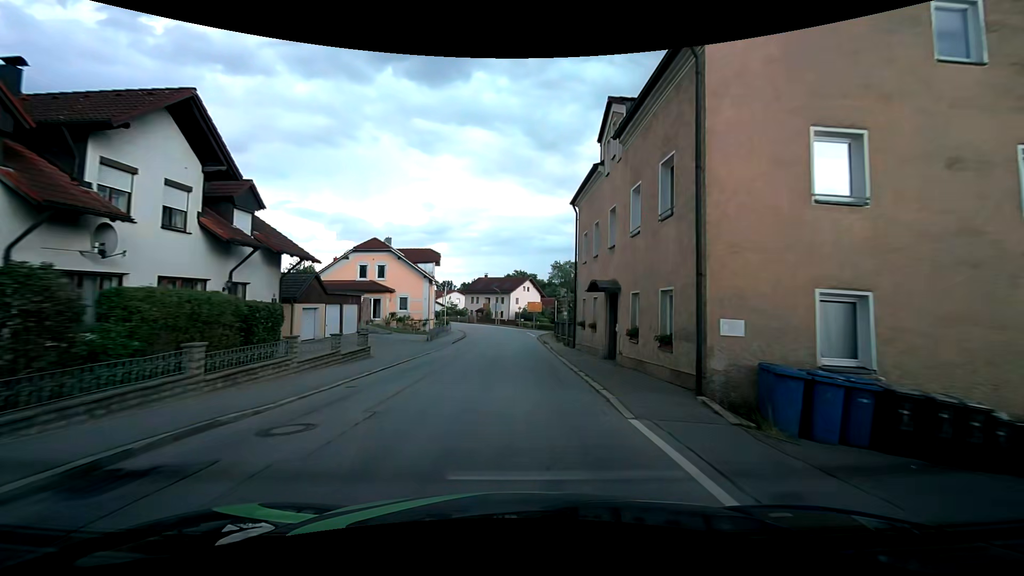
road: secondary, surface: asphalt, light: Day
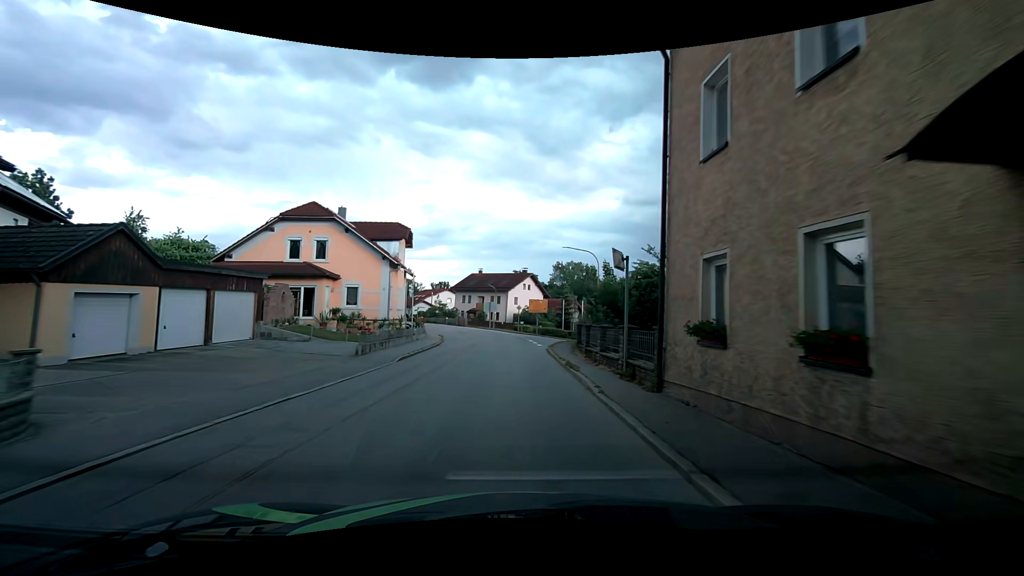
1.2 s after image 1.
(0.0, +14.8) m; 0°
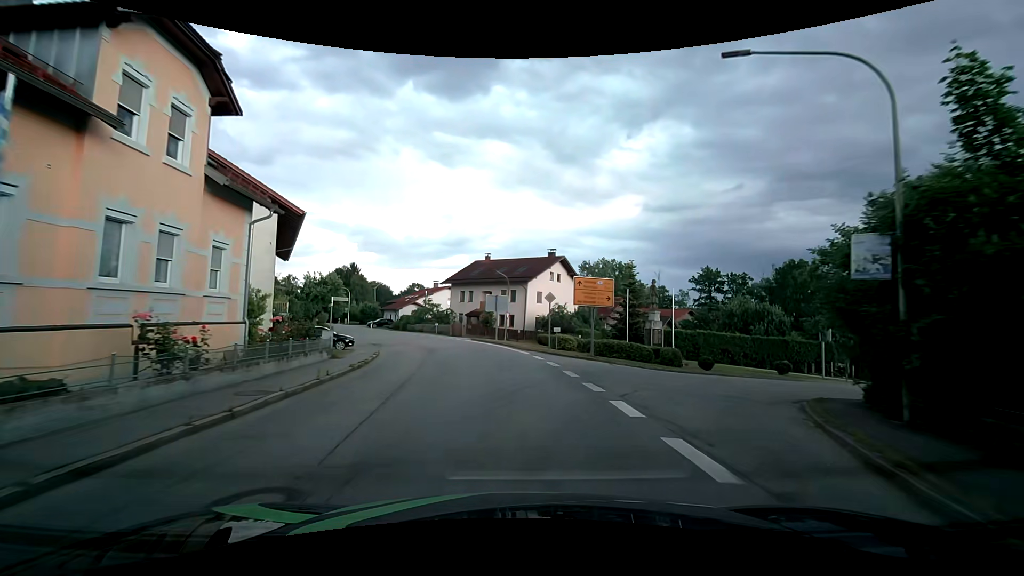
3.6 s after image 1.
(-0.3, +28.3) m; -2°
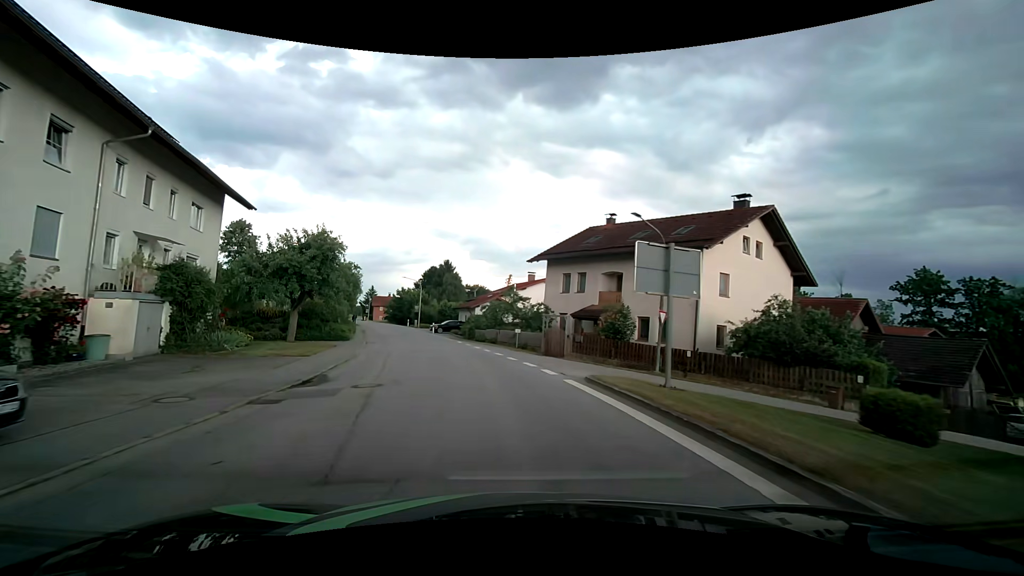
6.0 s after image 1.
(-2.2, +26.7) m; -12°
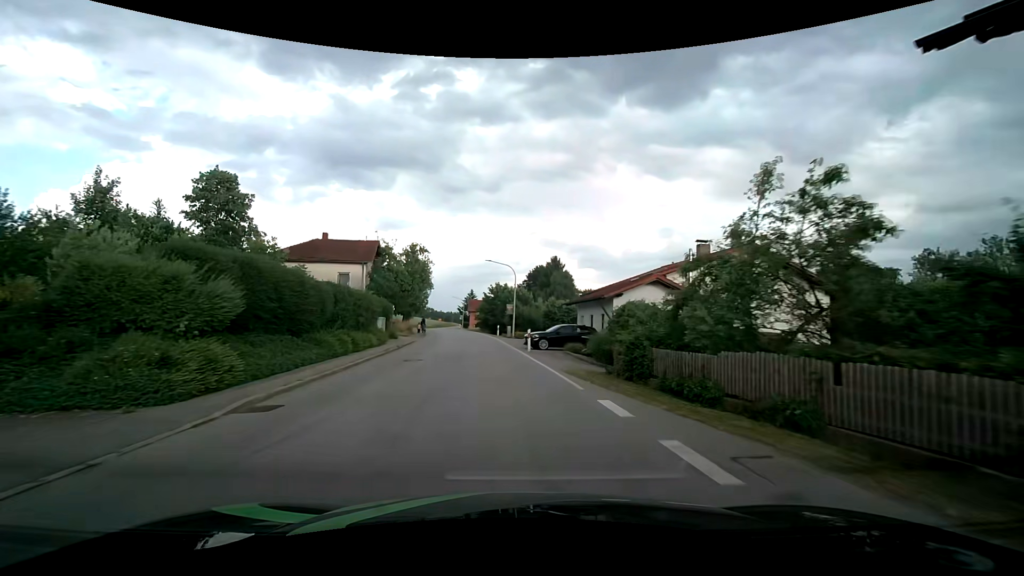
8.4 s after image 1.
(-3.5, +27.3) m; -12°
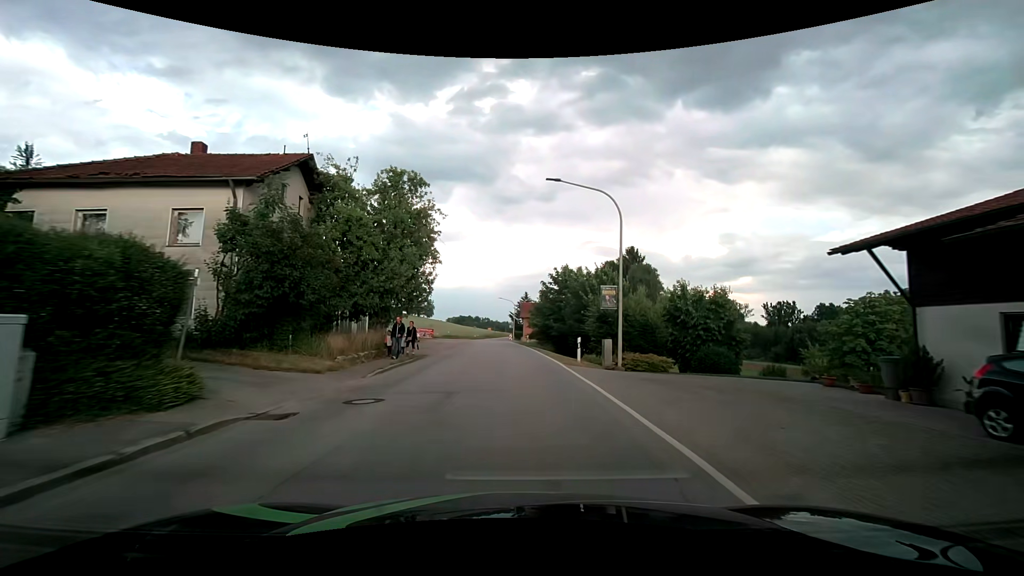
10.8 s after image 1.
(-2.0, +28.3) m; -7°
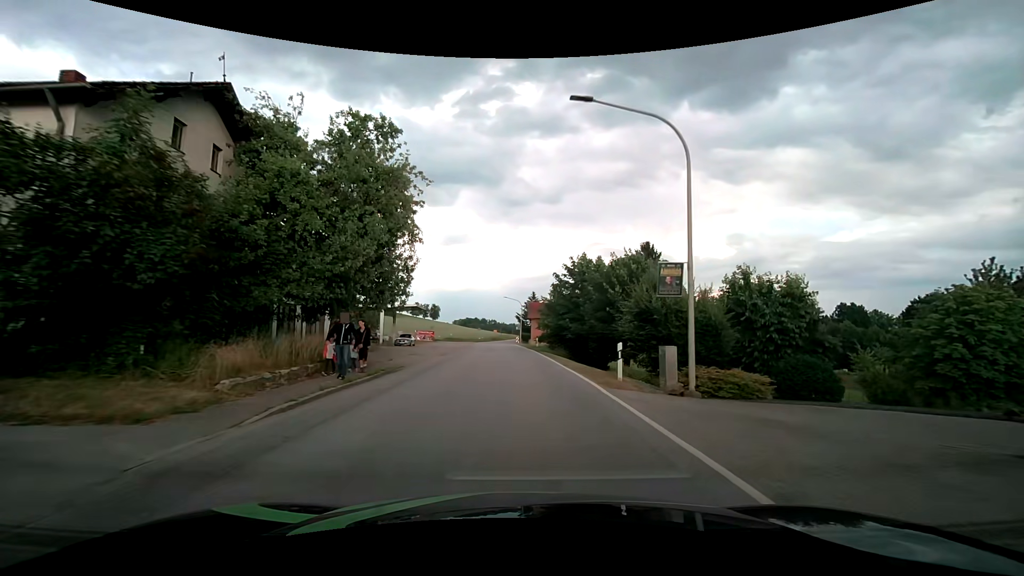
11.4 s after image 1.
(-0.1, +7.1) m; -1°
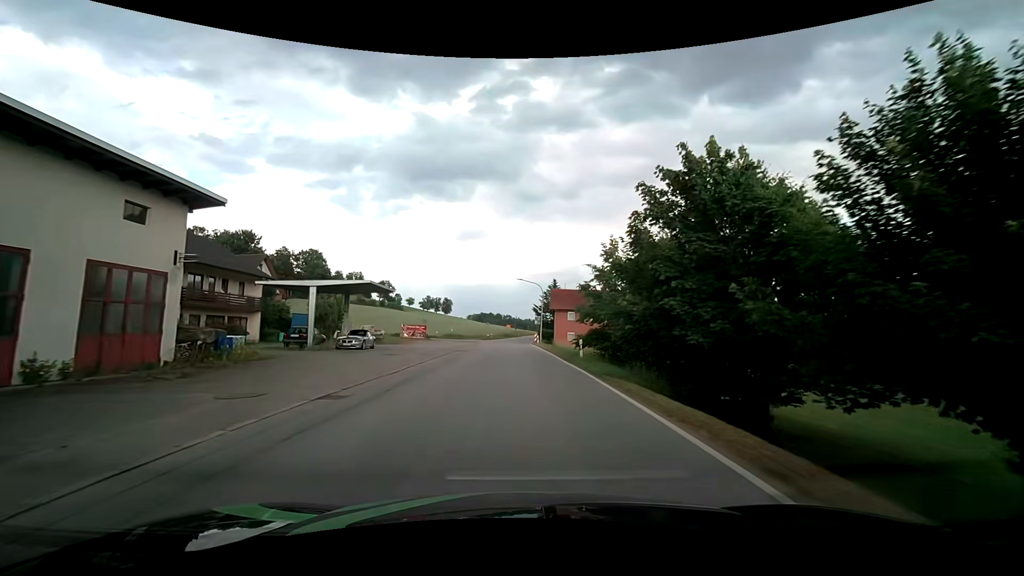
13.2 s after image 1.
(-0.4, +21.4) m; -2°
(0, +10) (0, +20) (0, +30) (-1, +40) (-1, +50) (-1, +60) (0, +70) (0, +80) (+1, +90) (+2, +100) m
